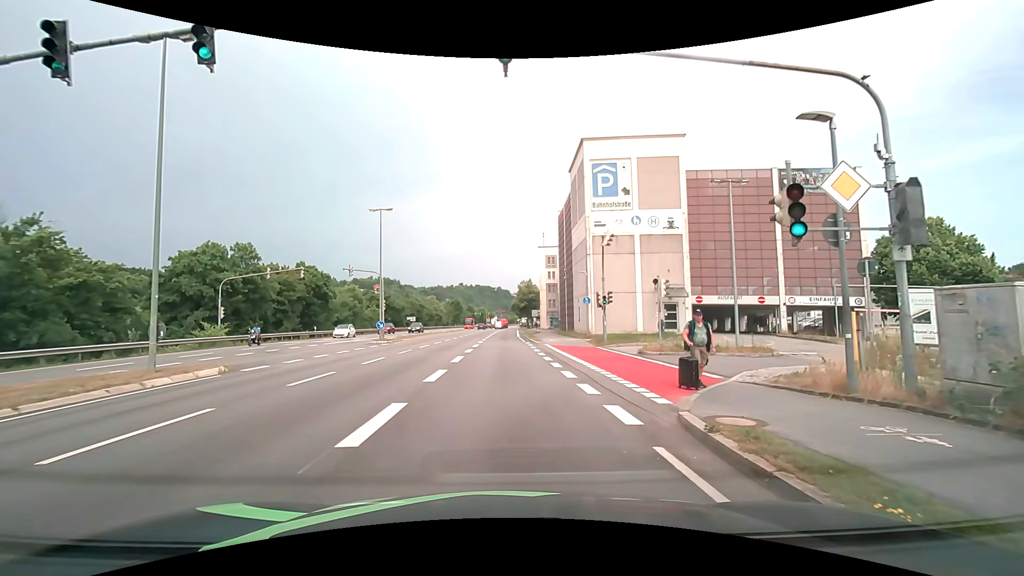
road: primary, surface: asphalt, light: Day
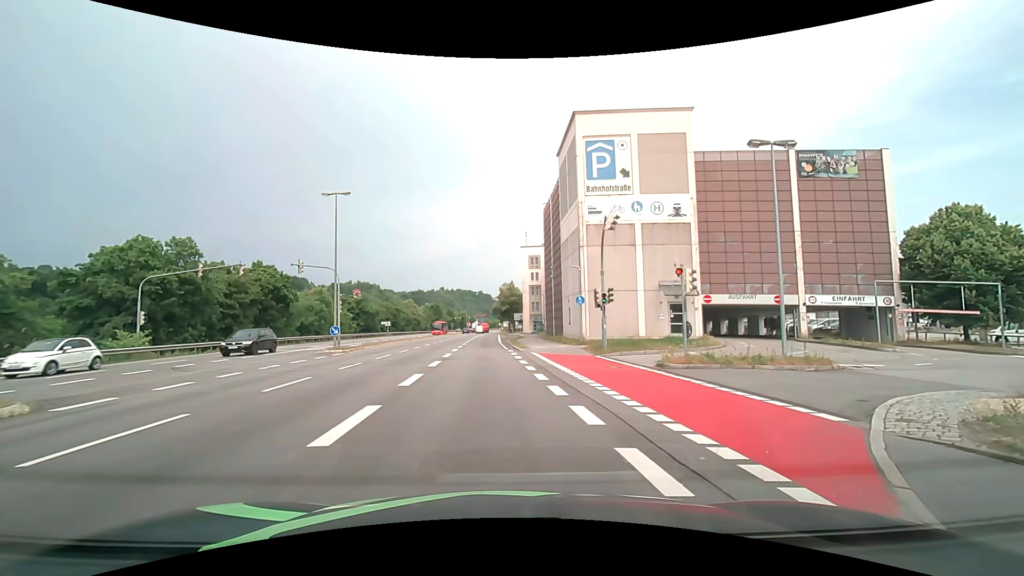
(+0.1, +5.5) m; +3°
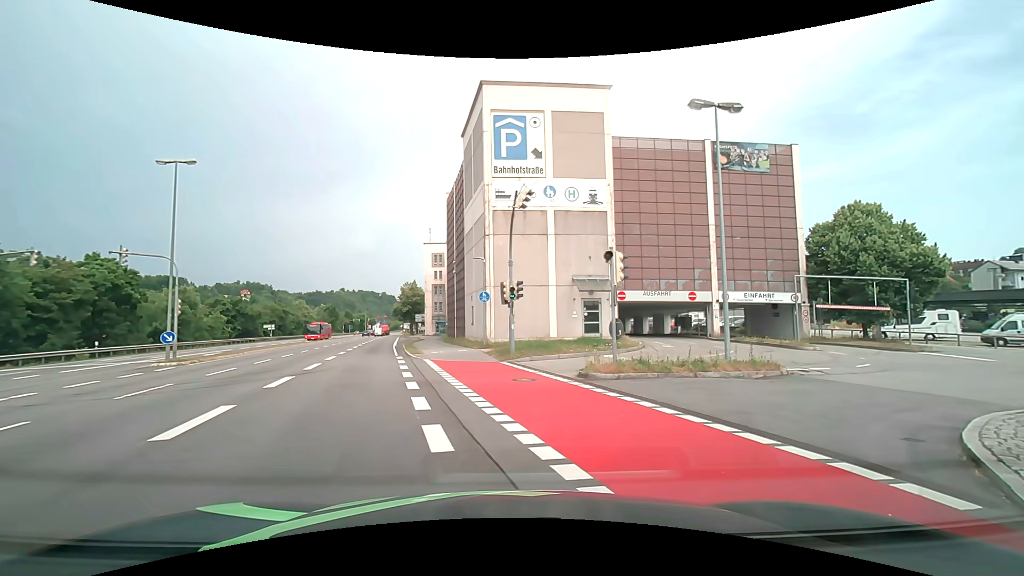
(+0.3, +4.7) m; +9°
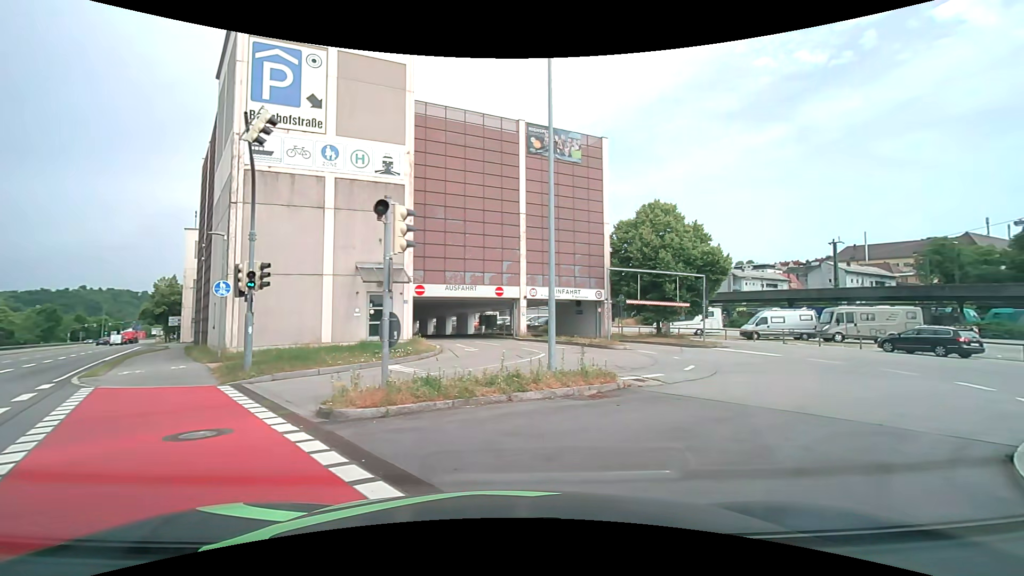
(+1.0, +5.5) m; +22°
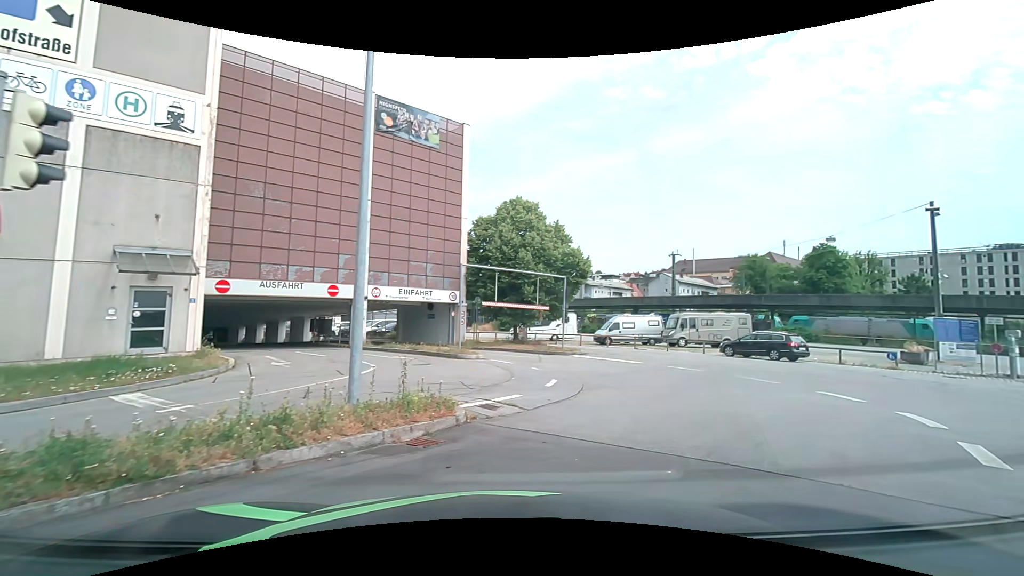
(+0.5, +3.6) m; +17°
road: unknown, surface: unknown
